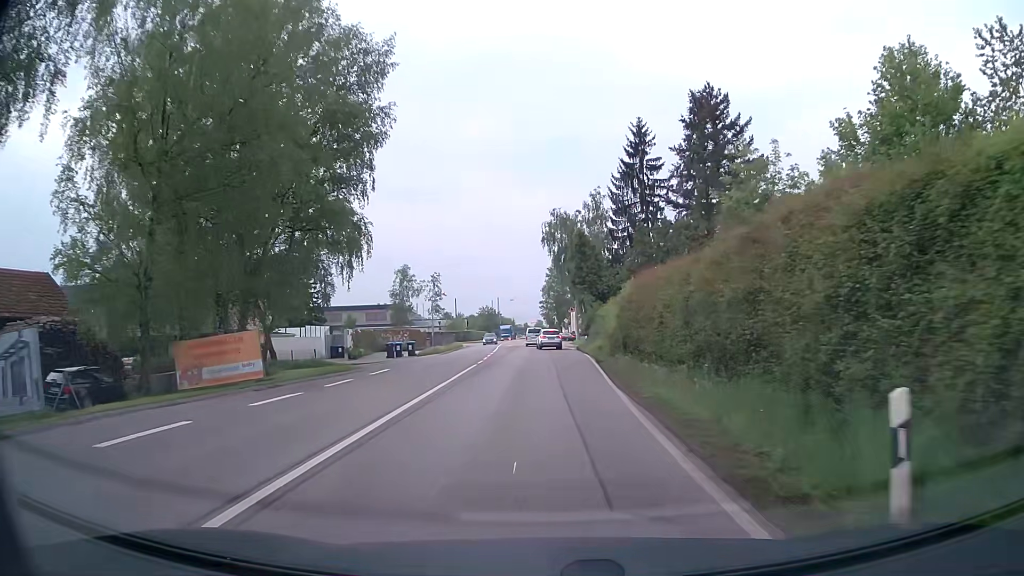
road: secondary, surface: asphalt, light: Day
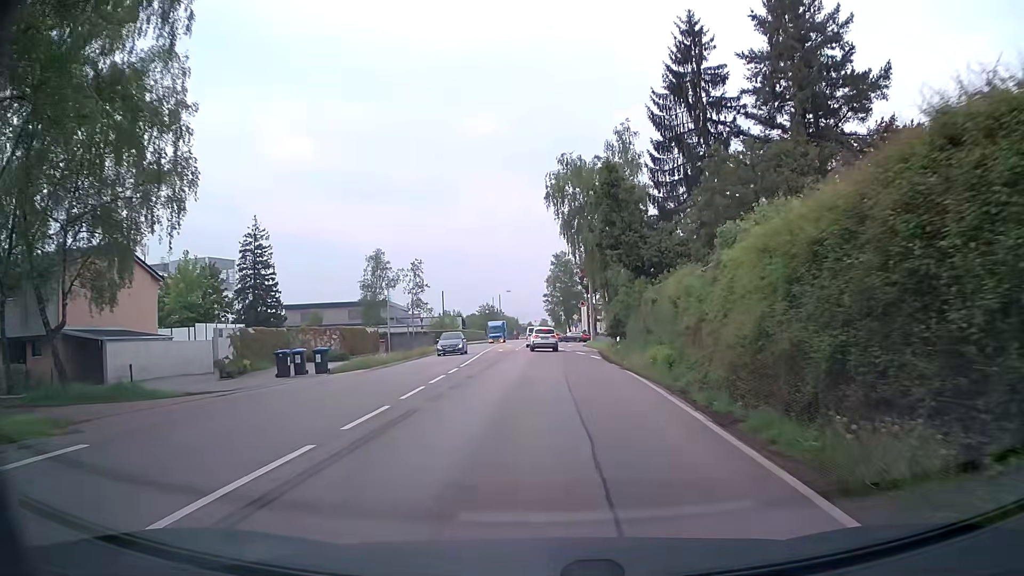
(0.0, +20.9) m; 0°
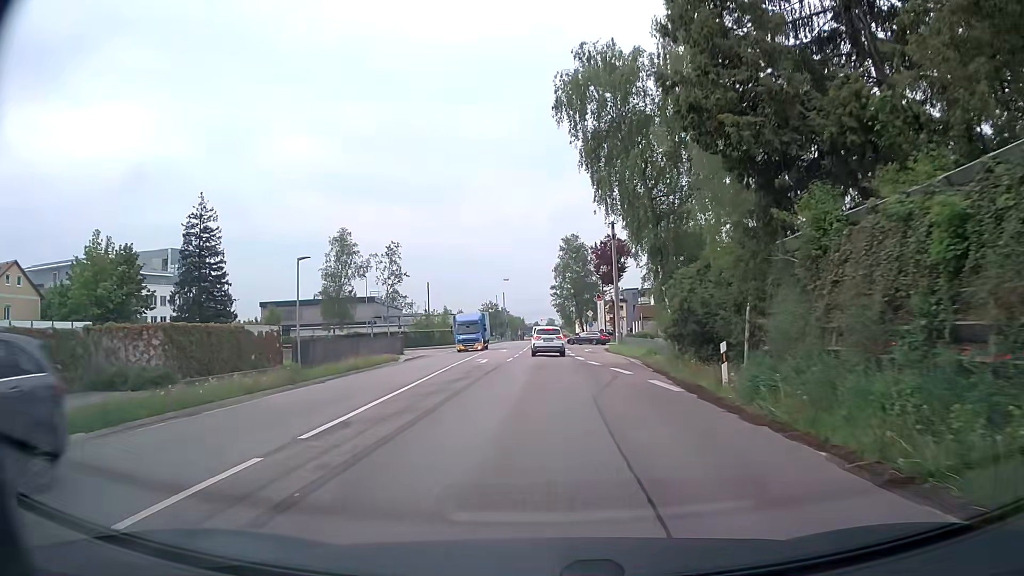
(-0.3, +18.9) m; -1°
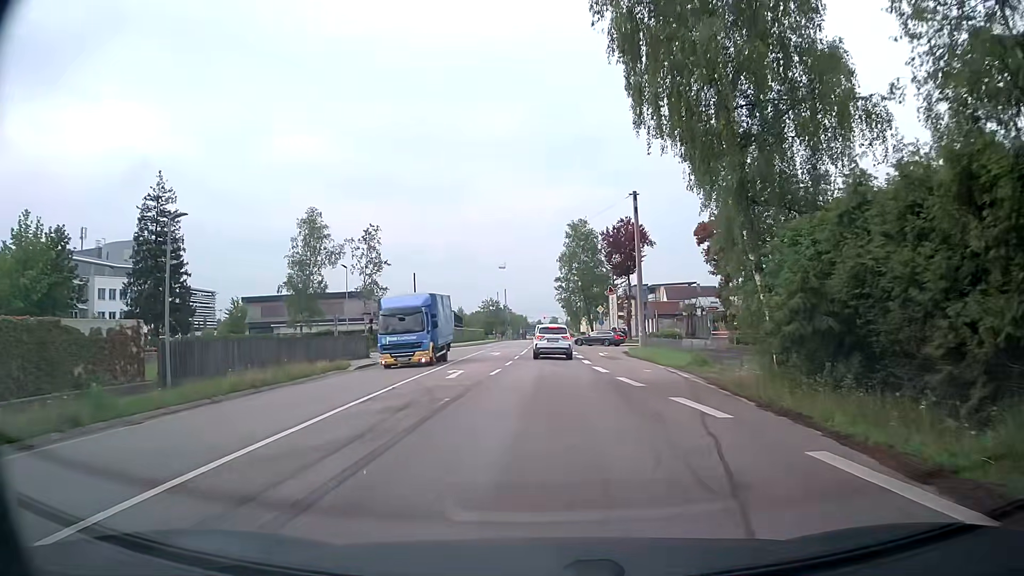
(-0.1, +11.0) m; -1°
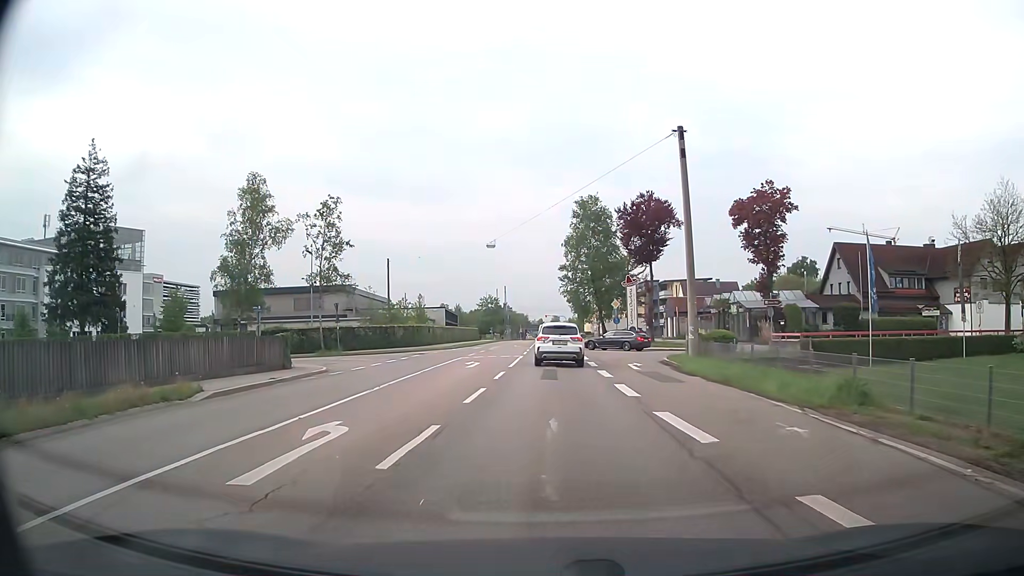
(+0.1, +13.5) m; +1°
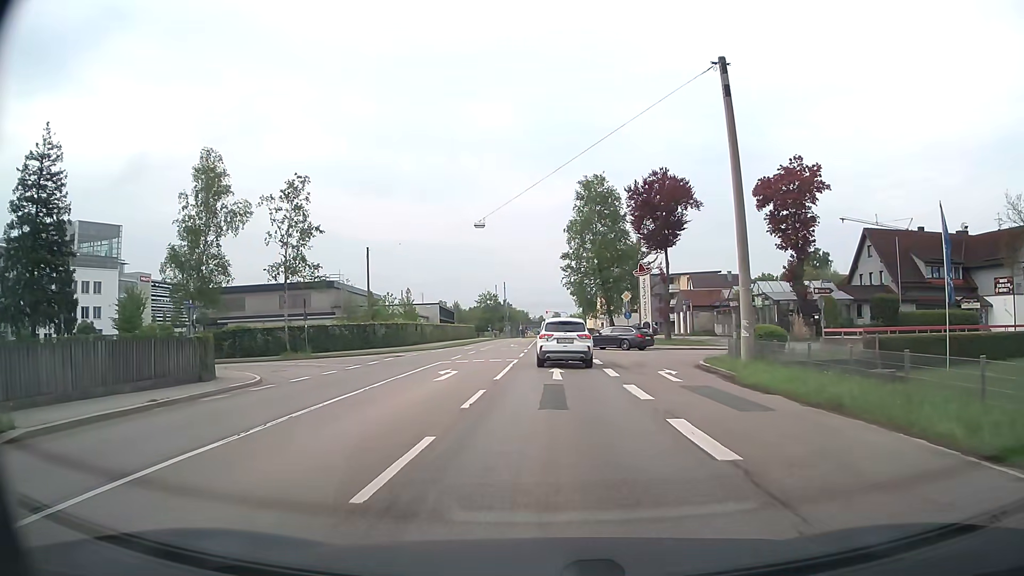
(-0.1, +7.2) m; 0°
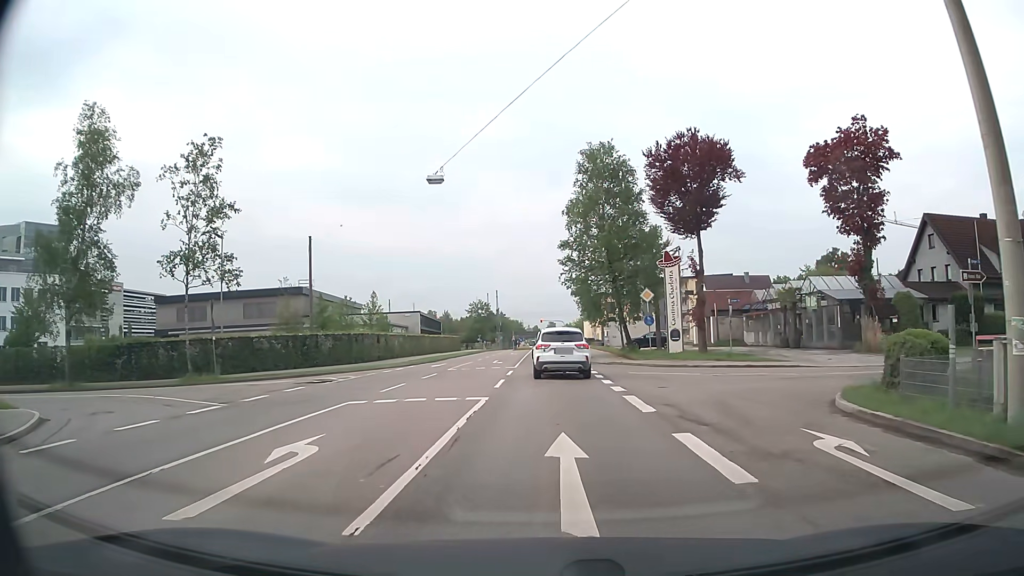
(-0.1, +12.8) m; 0°
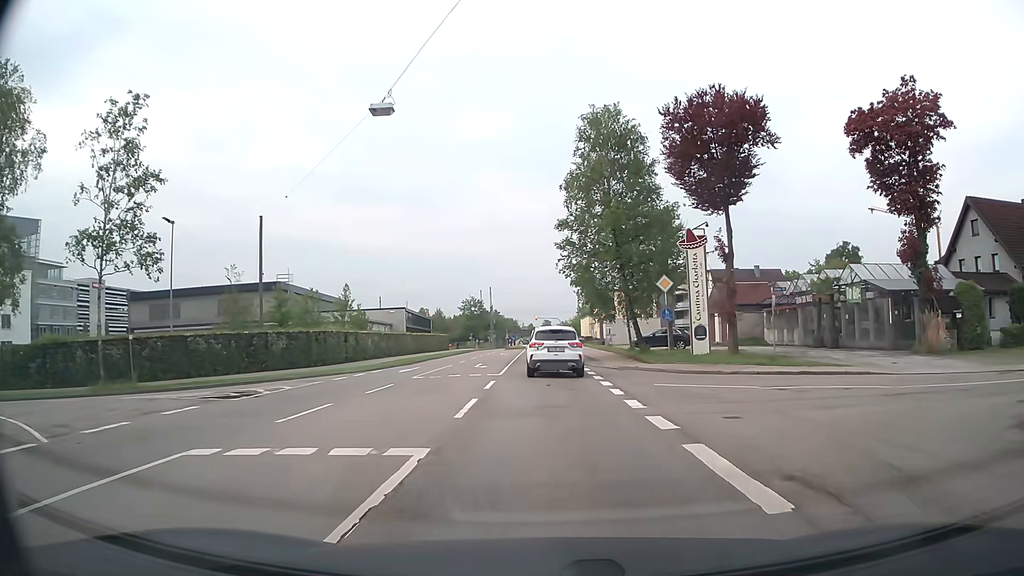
(0.0, +7.3) m; 0°
